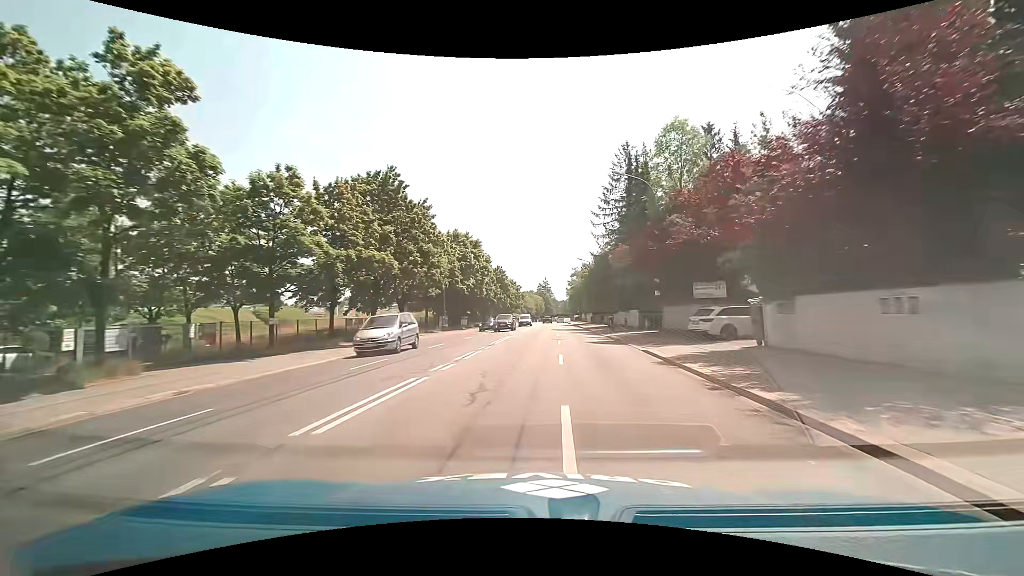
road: primary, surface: asphalt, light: Day
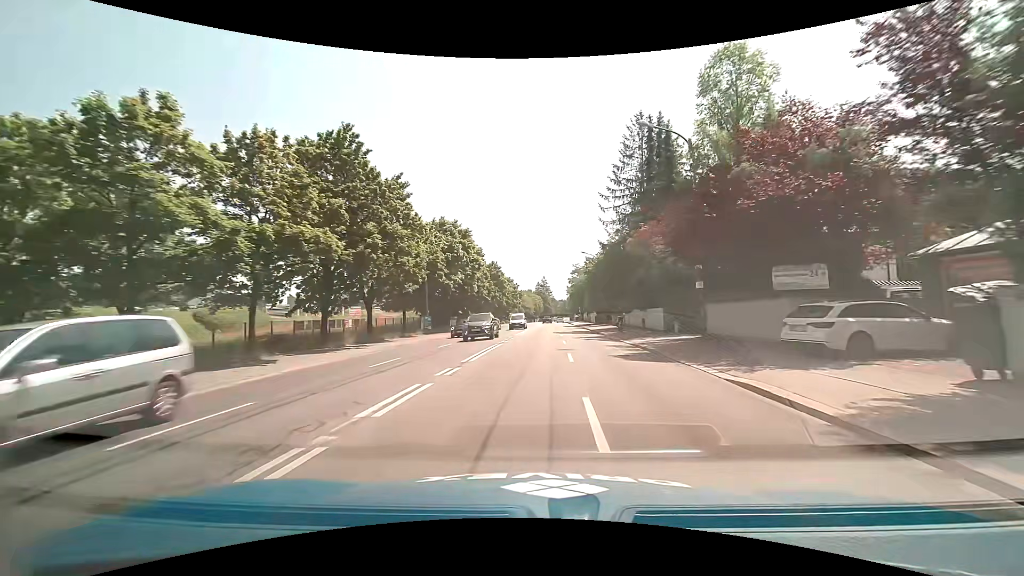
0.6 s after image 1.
(0.0, +8.4) m; 0°
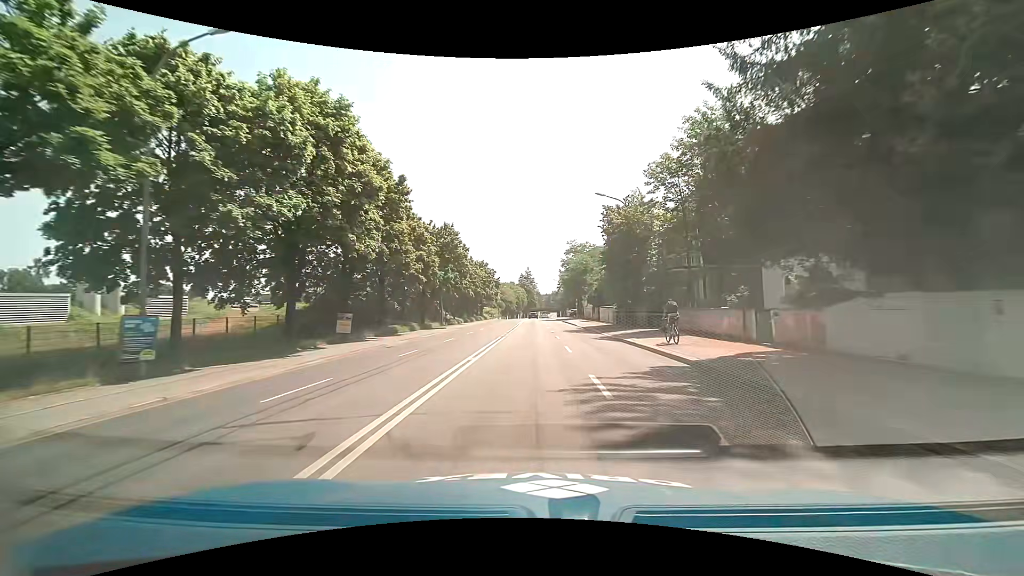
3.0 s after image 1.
(+0.9, +33.2) m; +2°
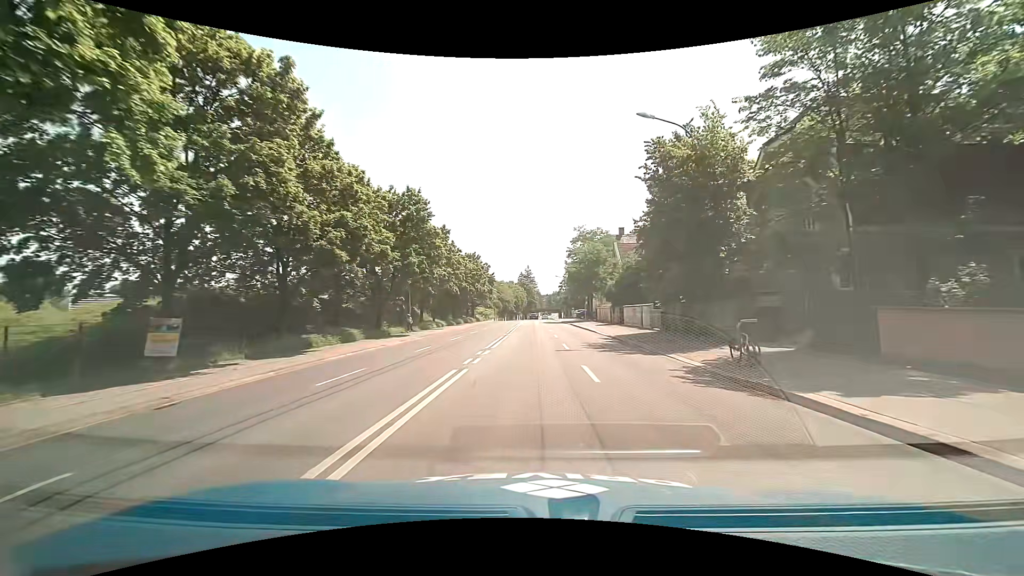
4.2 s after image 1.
(0.0, +15.9) m; 0°
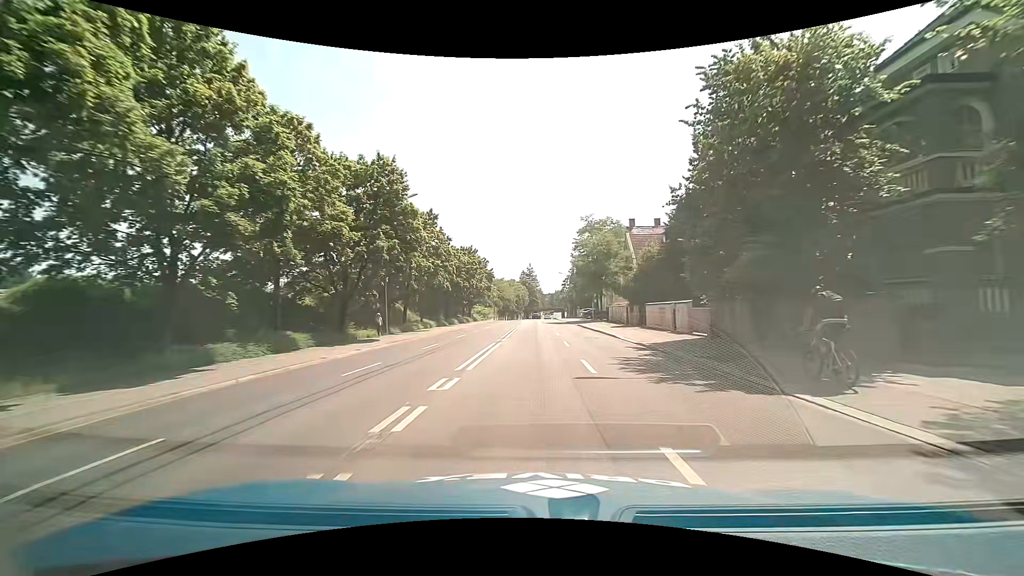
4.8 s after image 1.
(-0.1, +7.9) m; -1°
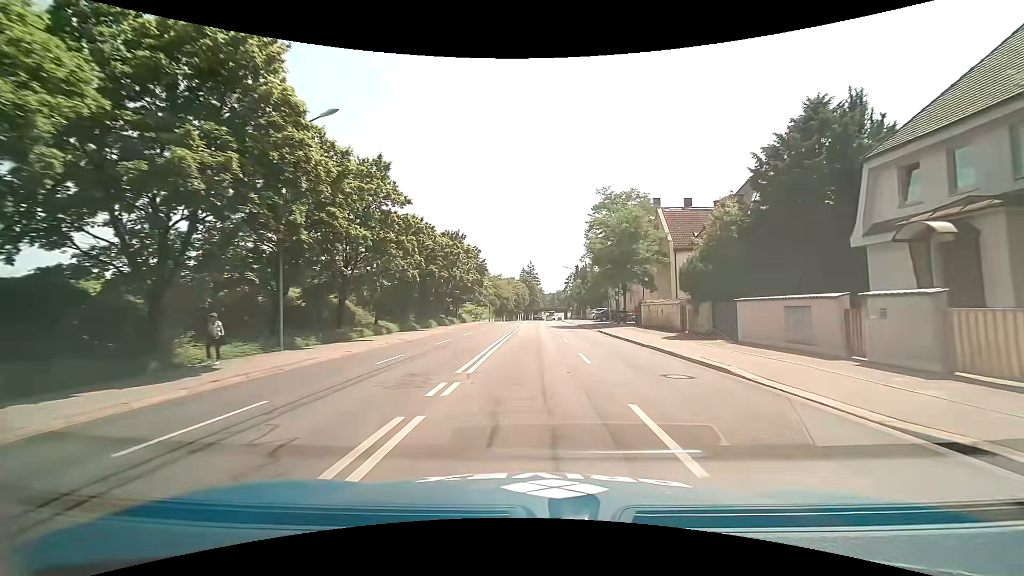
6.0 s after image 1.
(0.0, +15.8) m; -1°
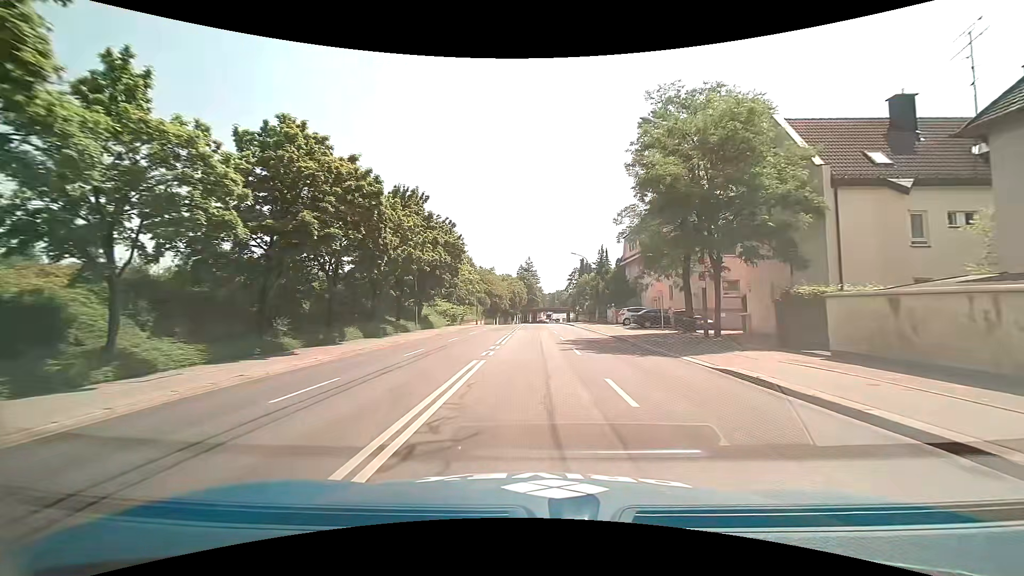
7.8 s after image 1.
(+0.4, +24.0) m; +1°
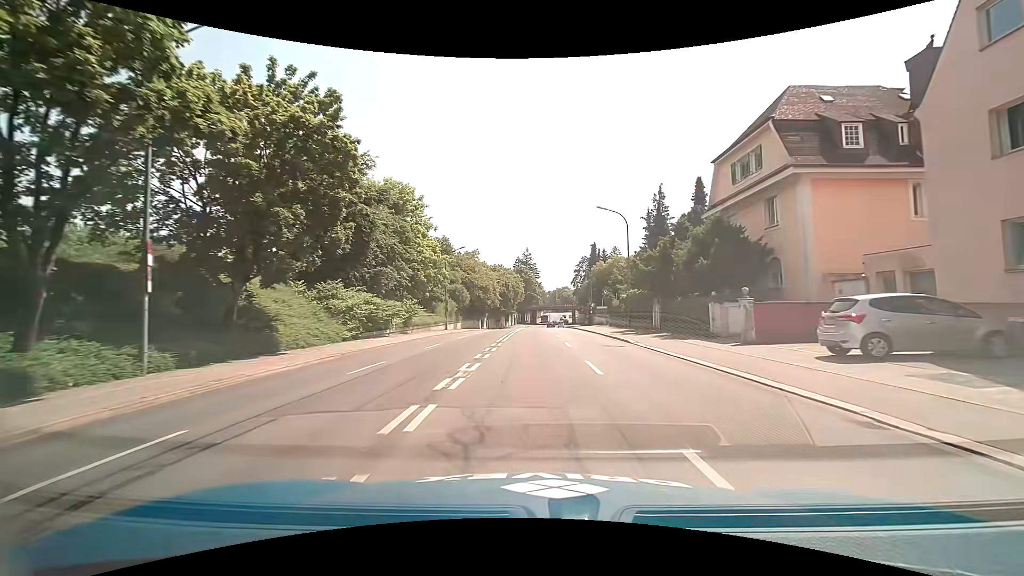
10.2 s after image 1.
(0.0, +32.5) m; 0°
(0, +10) (0, +20) (0, +30) (0, +40) (0, +50) (0, +60) (0, +70) (0, +80) (+1, +90) (+1, +100) m
